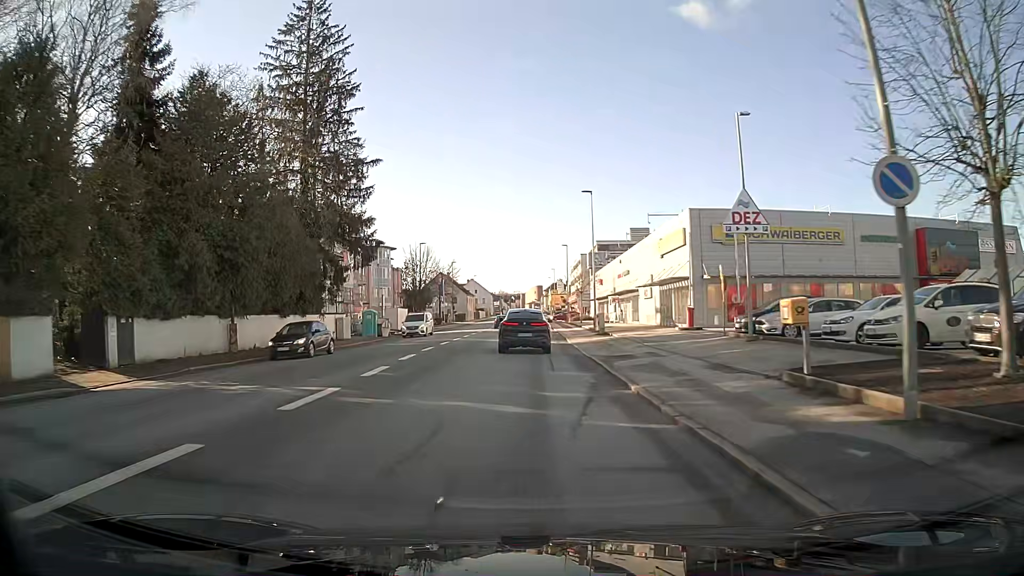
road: tertiary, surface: asphalt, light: Day
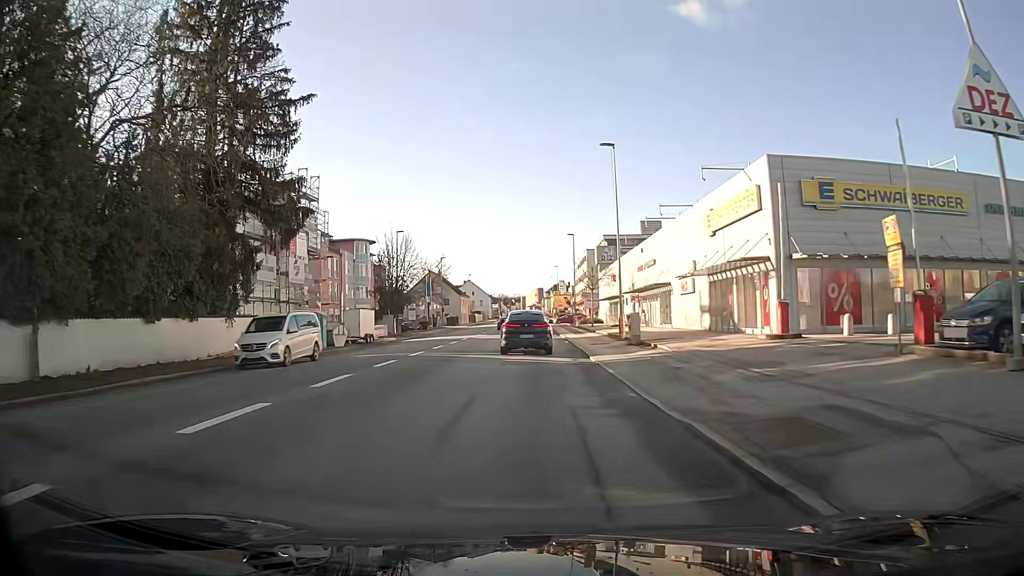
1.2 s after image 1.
(0.0, +14.2) m; 0°
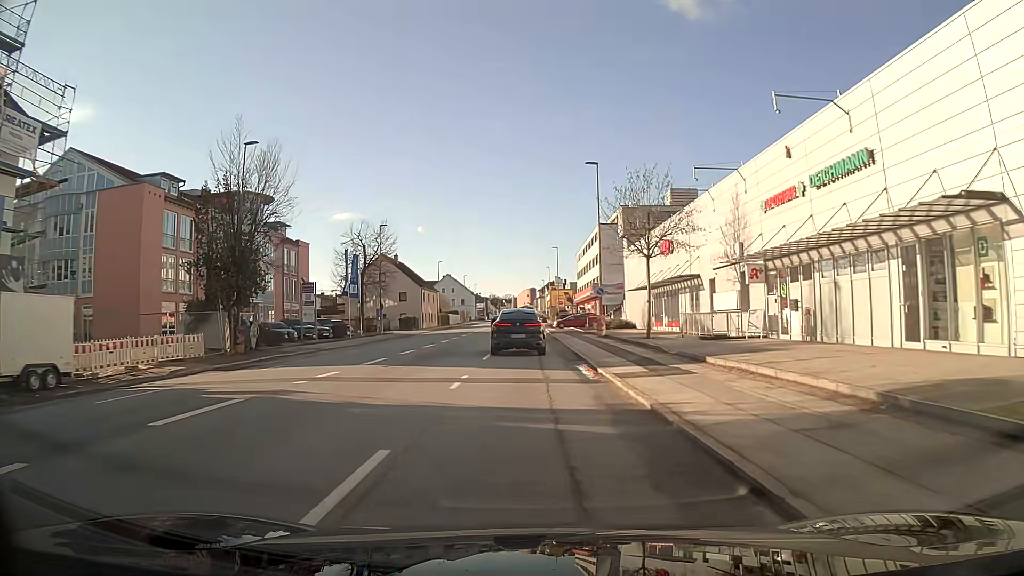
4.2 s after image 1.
(+0.2, +35.7) m; 0°
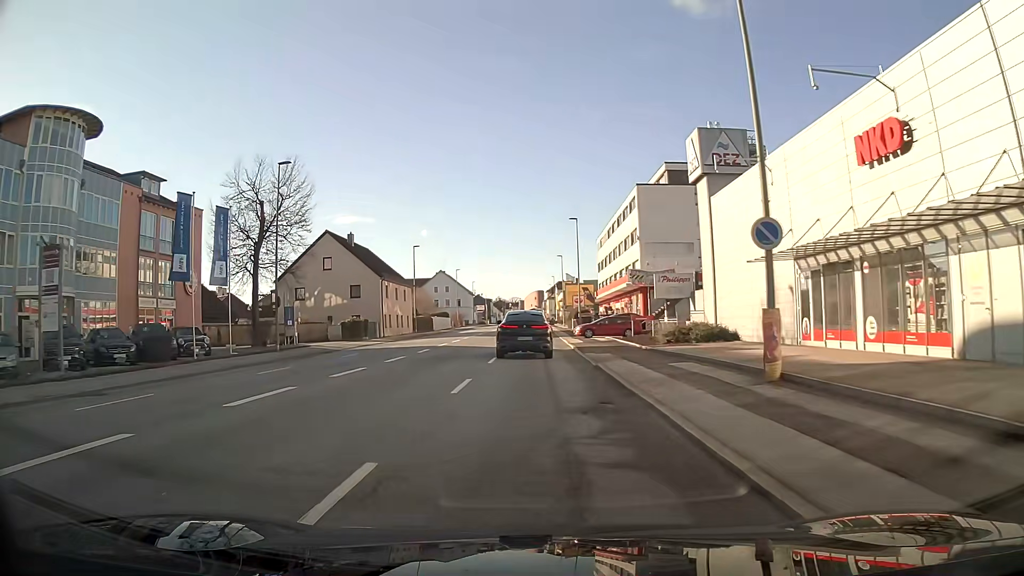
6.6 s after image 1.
(-0.1, +27.8) m; -1°
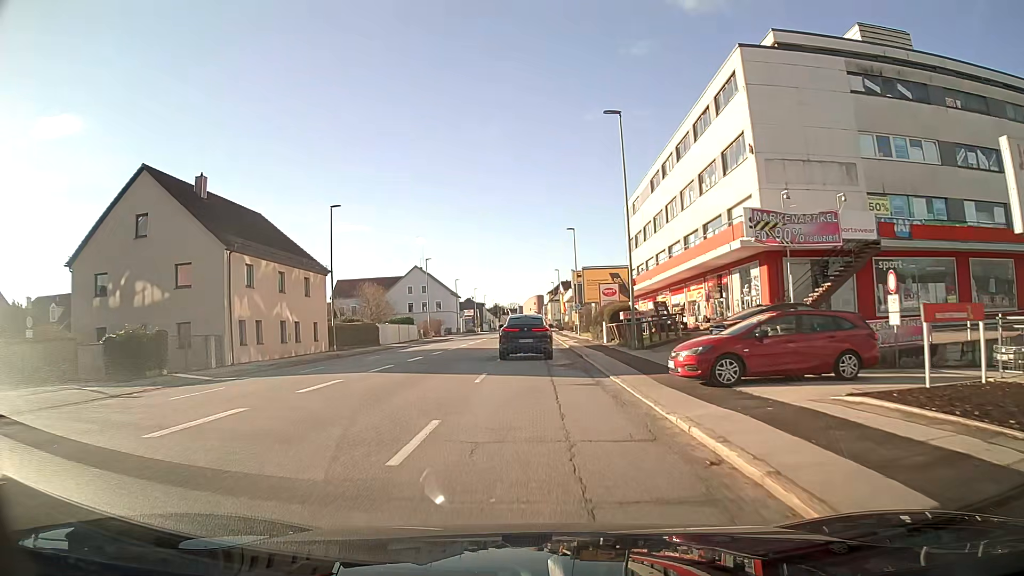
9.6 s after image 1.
(0.0, +32.8) m; 0°
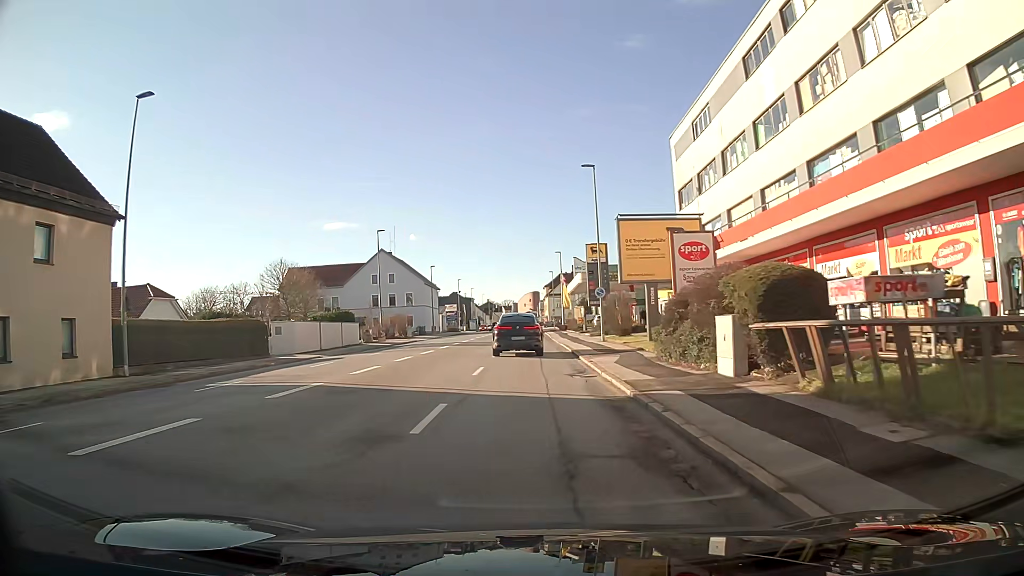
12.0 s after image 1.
(+0.1, +25.5) m; 0°
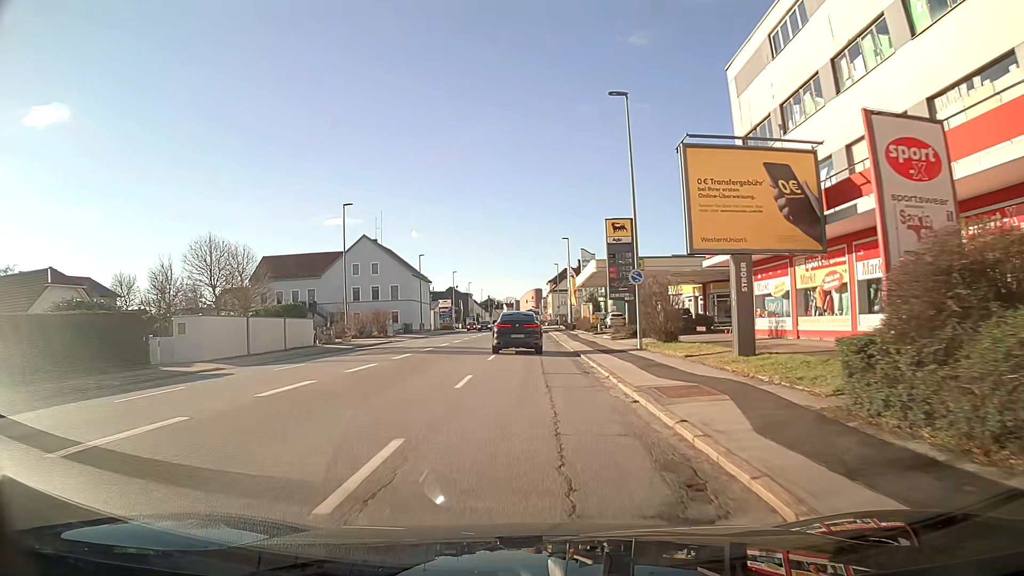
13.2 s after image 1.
(0.0, +12.7) m; 0°
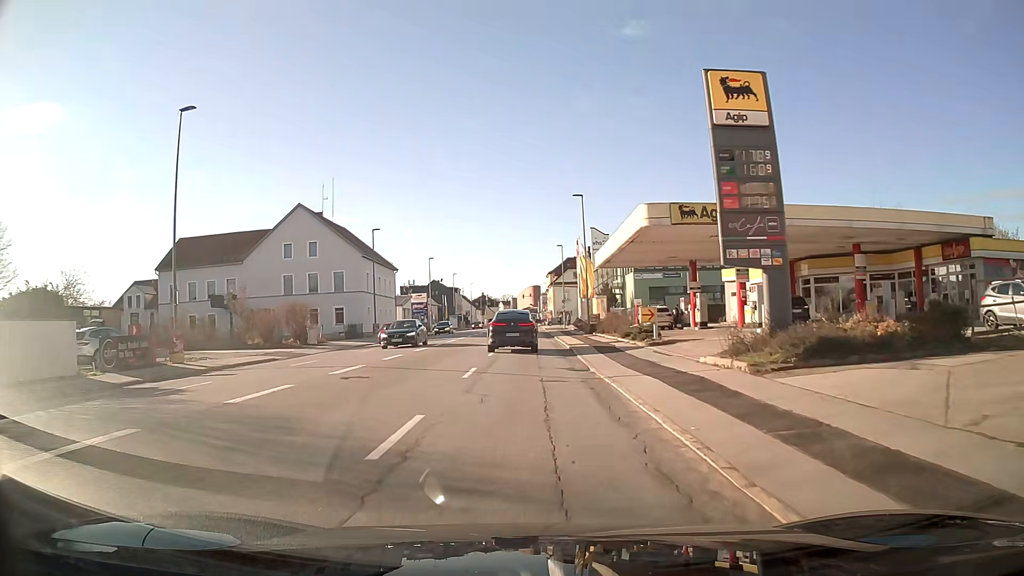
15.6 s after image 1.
(+0.1, +25.2) m; 0°
